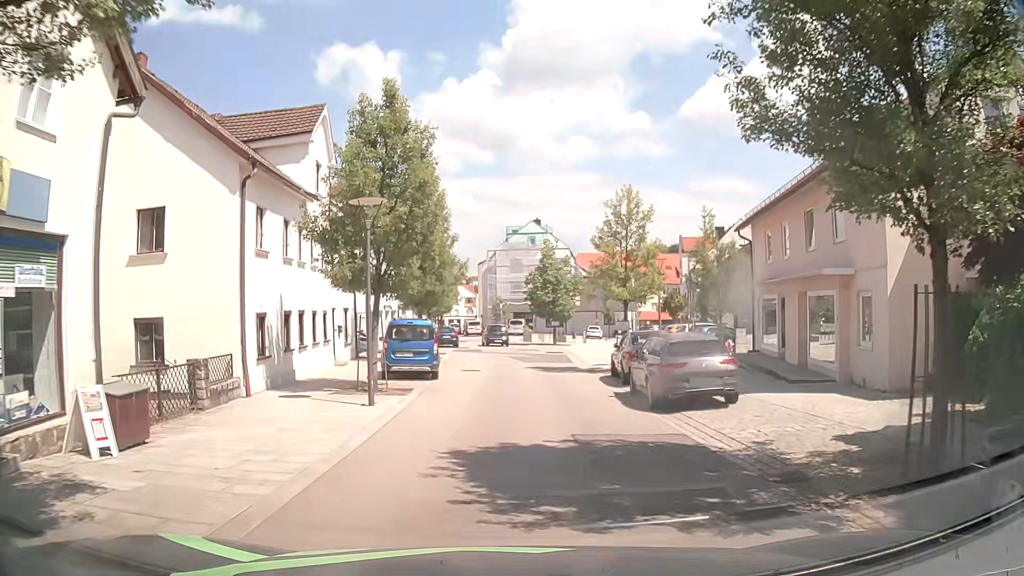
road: residential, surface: asphalt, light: Day
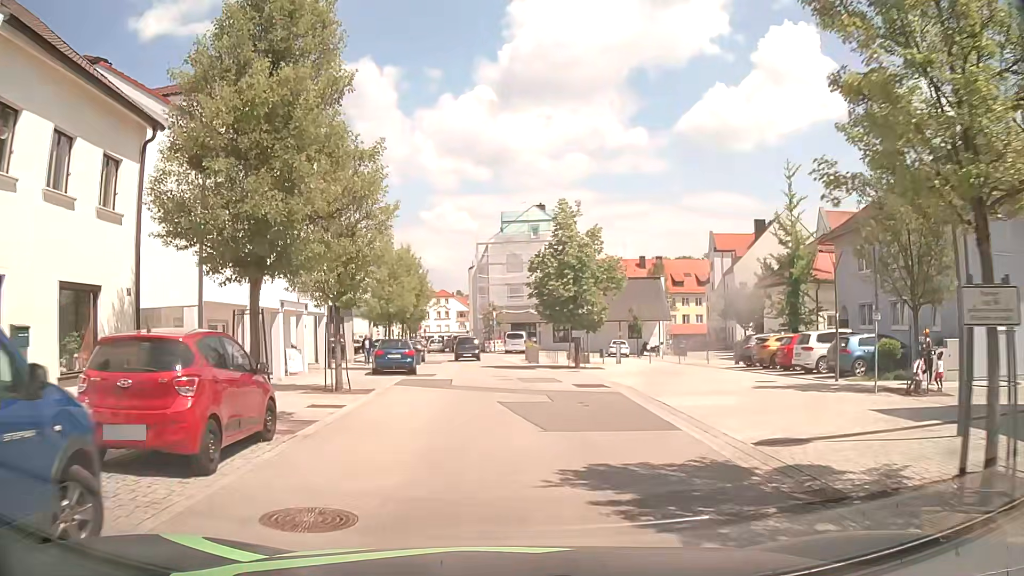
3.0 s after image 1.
(+0.1, +19.6) m; 0°
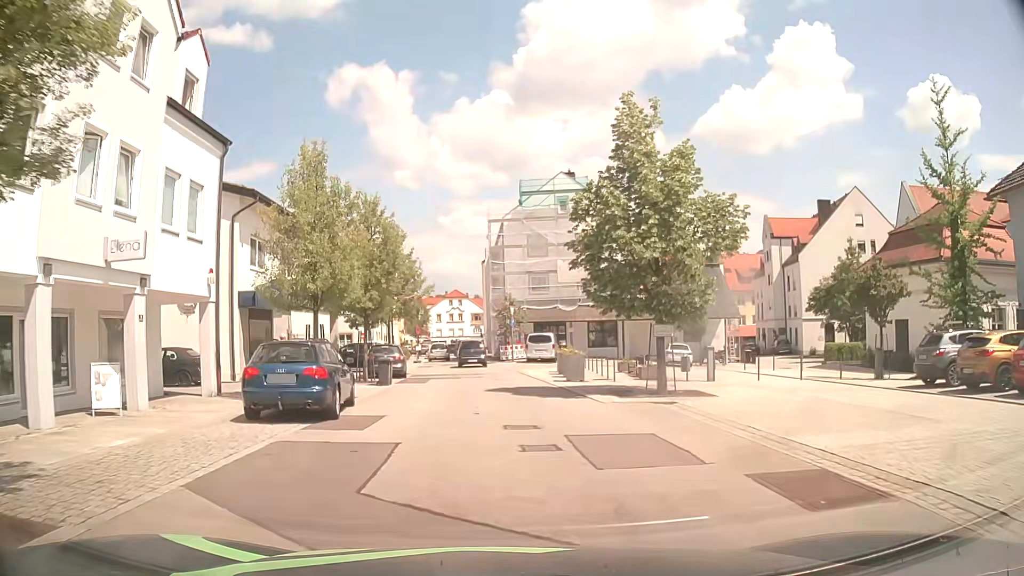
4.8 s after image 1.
(-0.1, +14.9) m; -2°
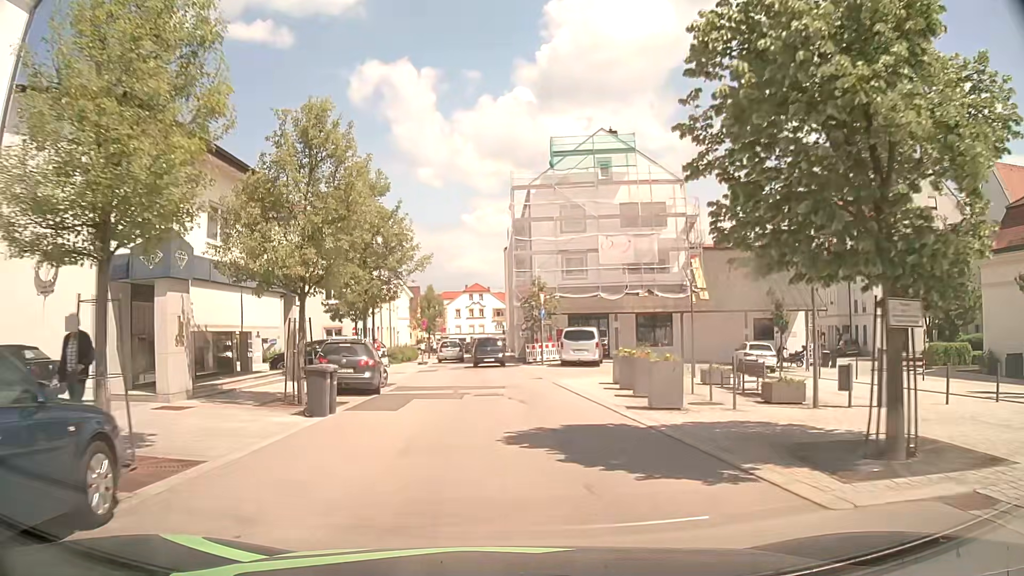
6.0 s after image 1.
(-0.1, +10.4) m; -1°
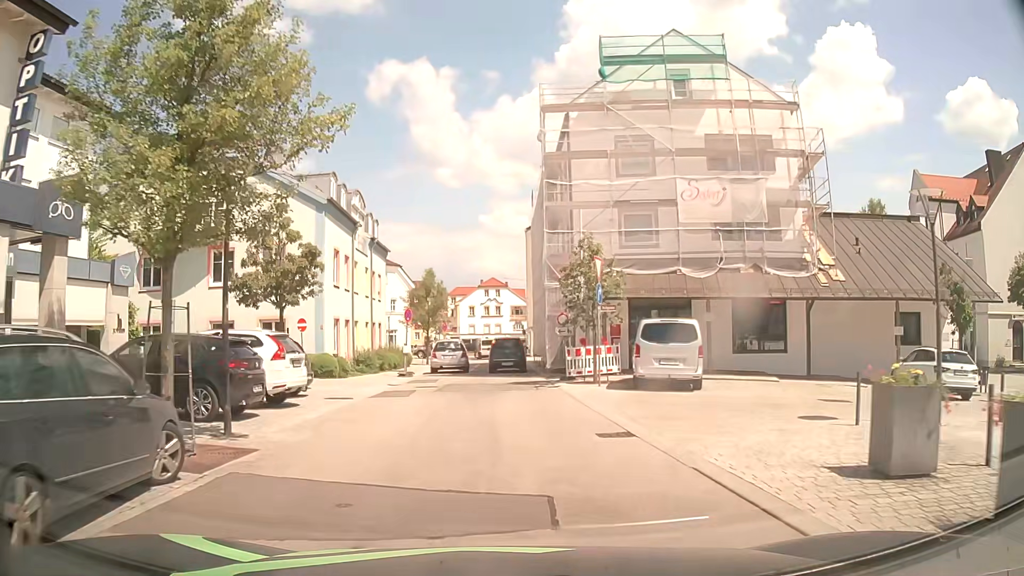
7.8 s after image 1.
(-0.4, +14.5) m; -1°
(0, +10) (-1, +20) (-1, +30) (-1, +40) (-1, +50) (-1, +60) (-3, +70) (-3, +80) (-1, +89) (+4, +98) m
